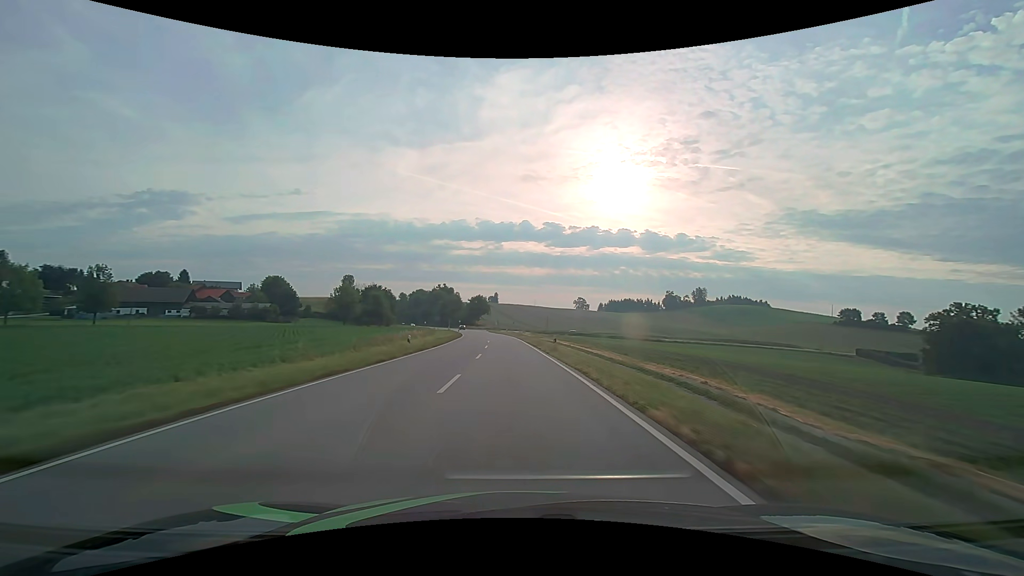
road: secondary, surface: asphalt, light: Day
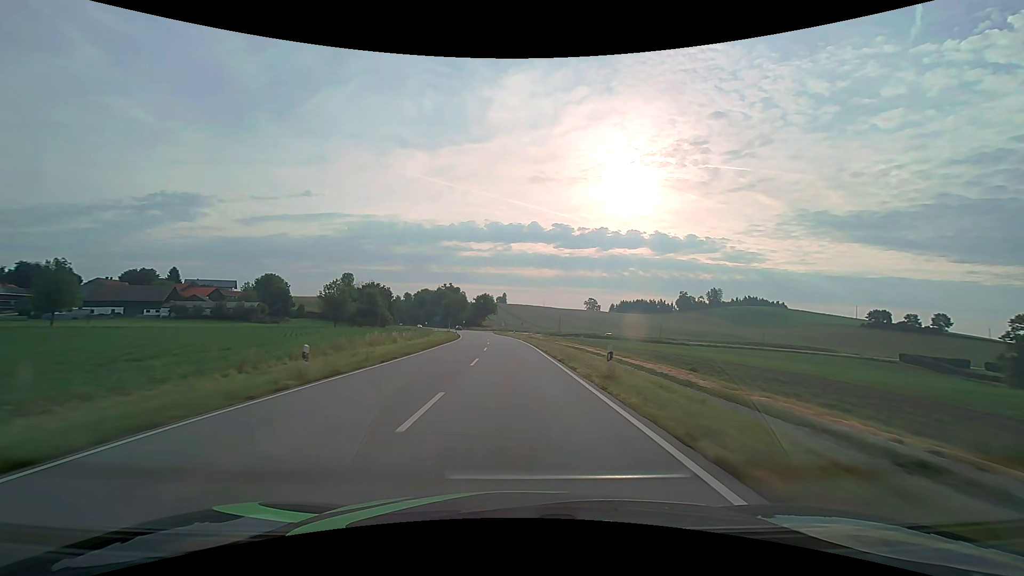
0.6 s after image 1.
(-0.1, +15.8) m; -1°
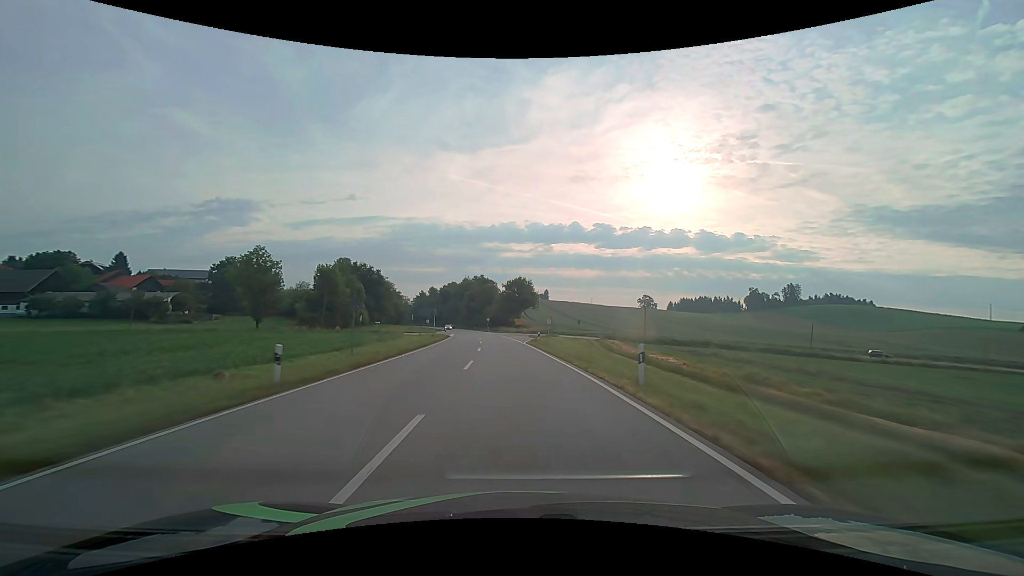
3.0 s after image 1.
(-2.4, +63.1) m; -5°
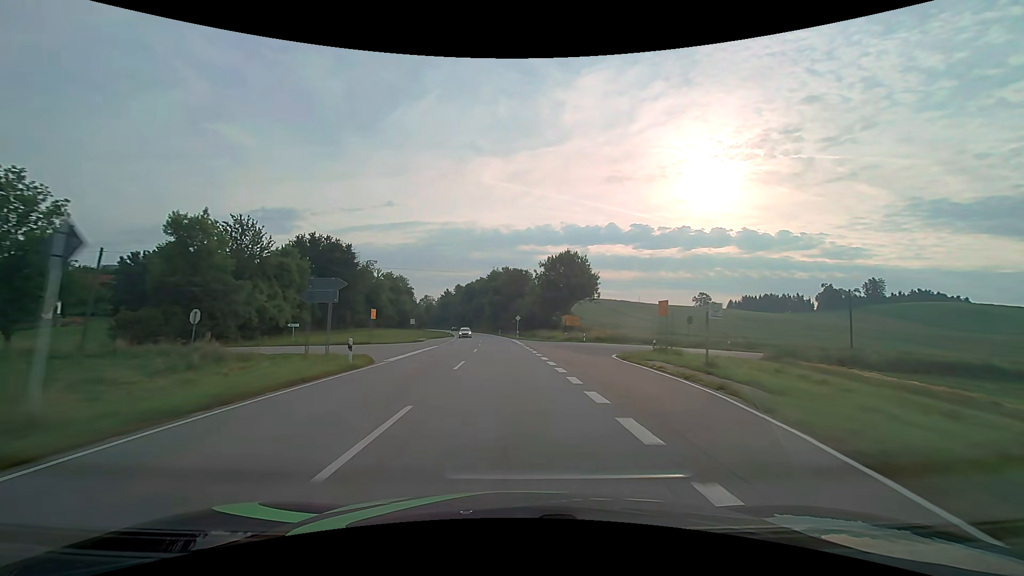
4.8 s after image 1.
(-1.7, +47.3) m; -4°
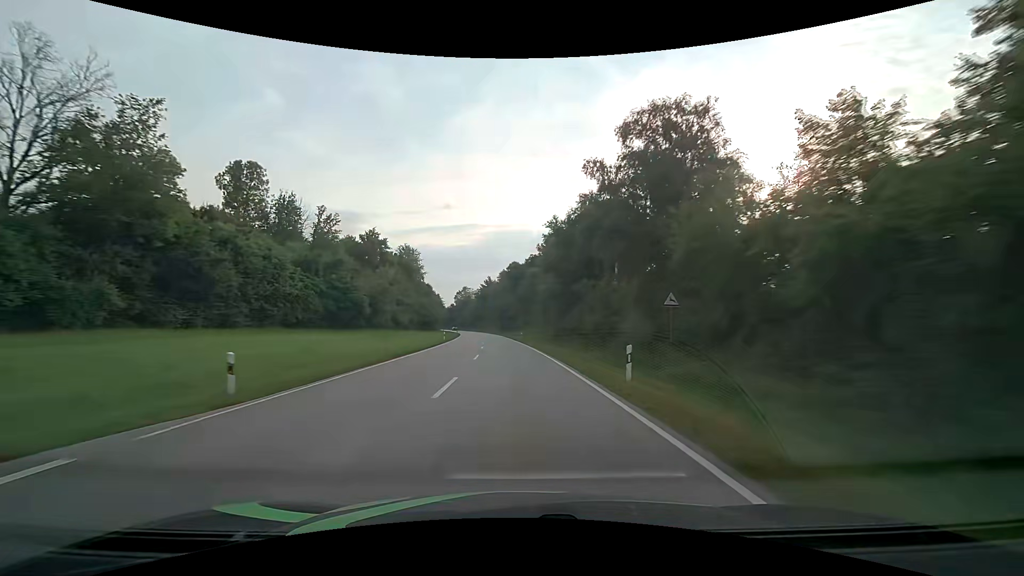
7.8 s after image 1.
(-4.8, +78.8) m; -6°
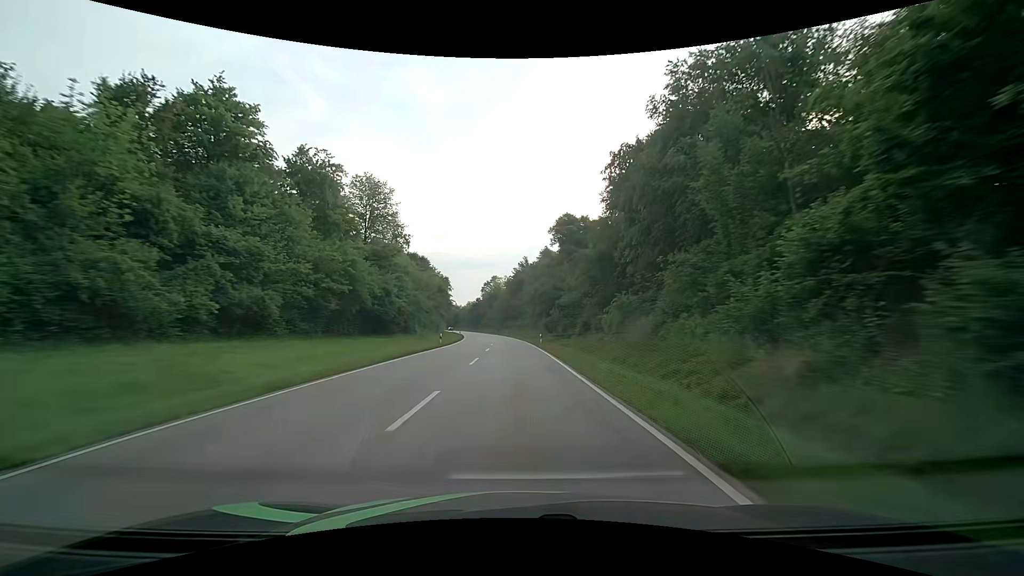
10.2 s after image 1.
(-2.8, +63.1) m; -5°
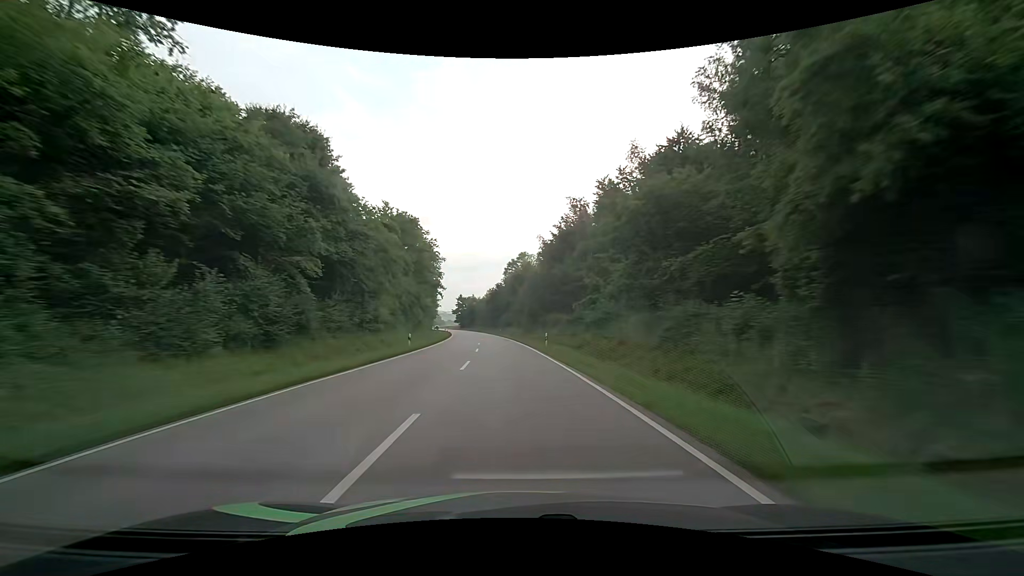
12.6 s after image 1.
(-1.9, +63.1) m; -4°
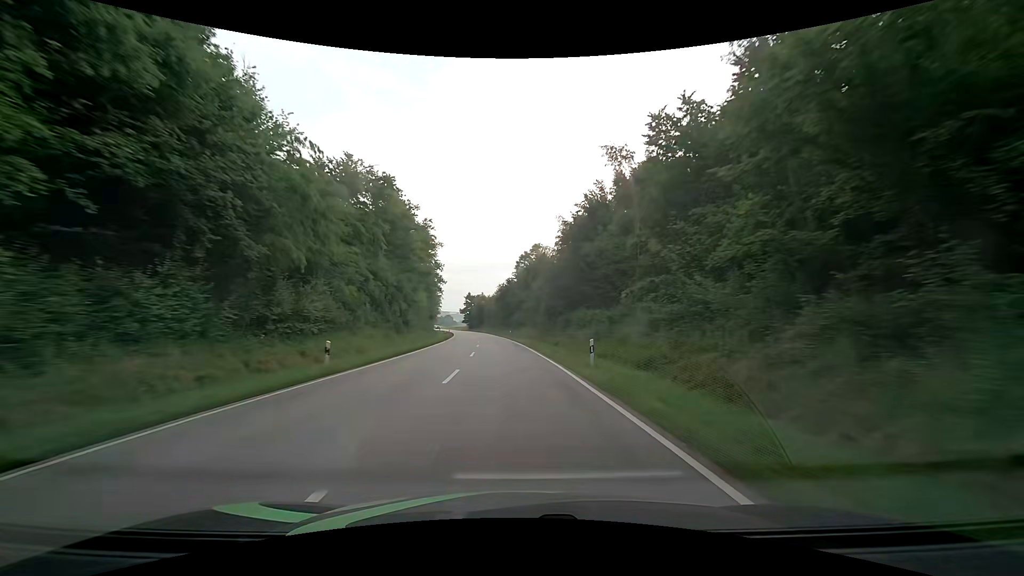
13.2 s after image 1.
(-0.2, +15.8) m; -2°
(0, +10) (0, +20) (-1, +30) (-1, +40) (-2, +50) (-3, +60) (-3, +70) (-5, +80) (-6, +90) (-7, +100) m
